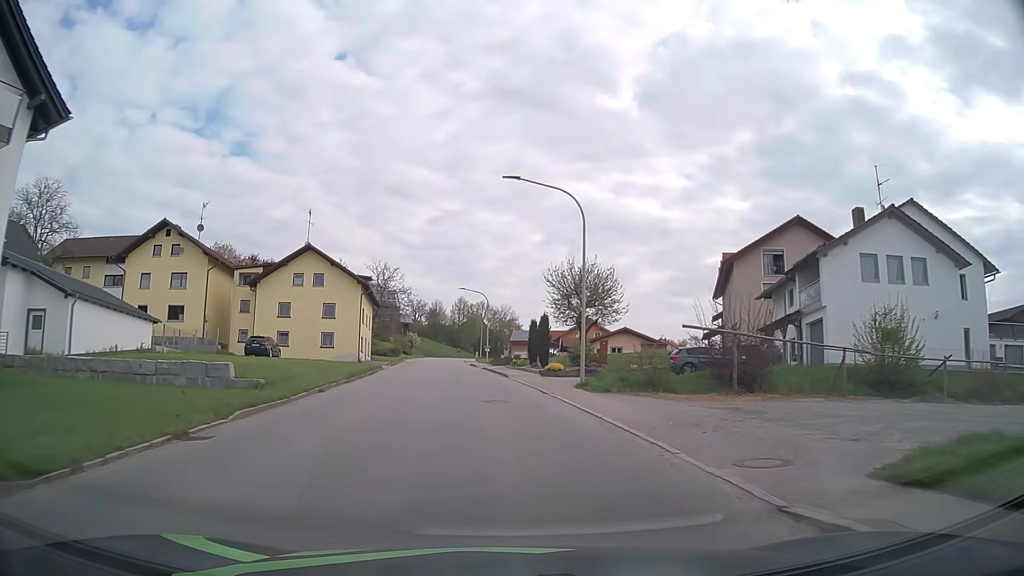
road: tertiary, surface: asphalt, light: Day
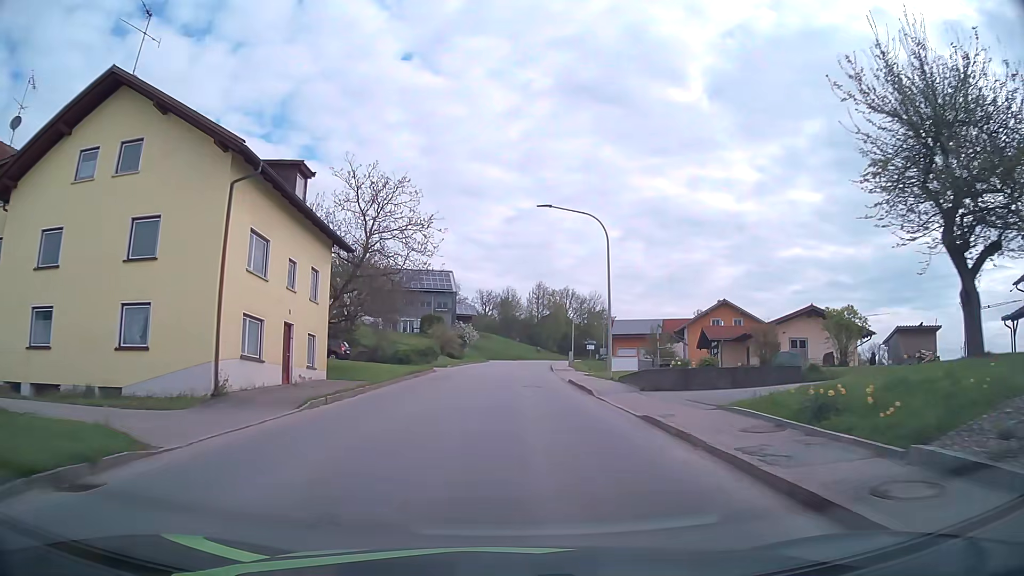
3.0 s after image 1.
(-2.7, +37.9) m; -7°
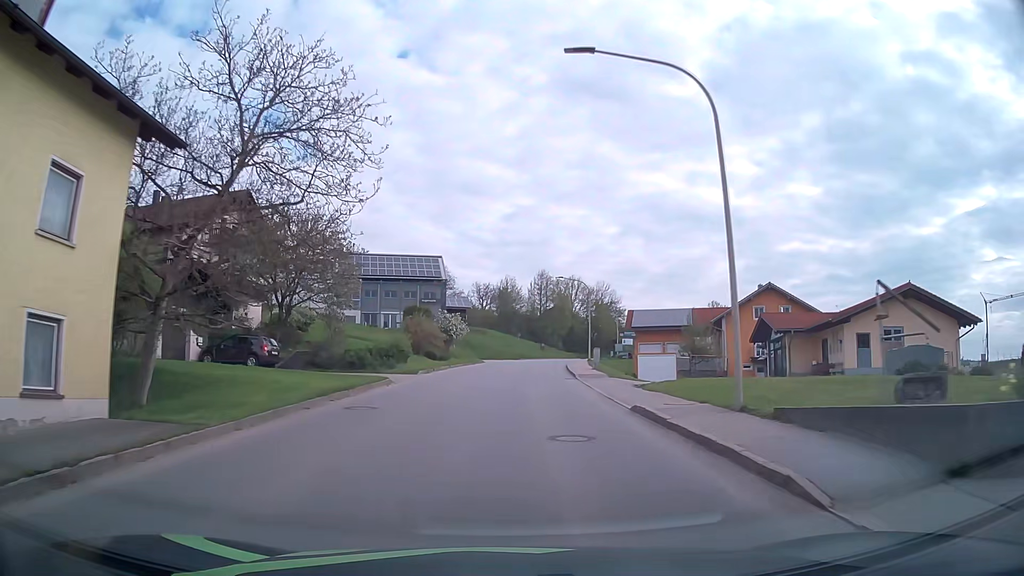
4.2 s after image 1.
(0.0, +15.3) m; 0°
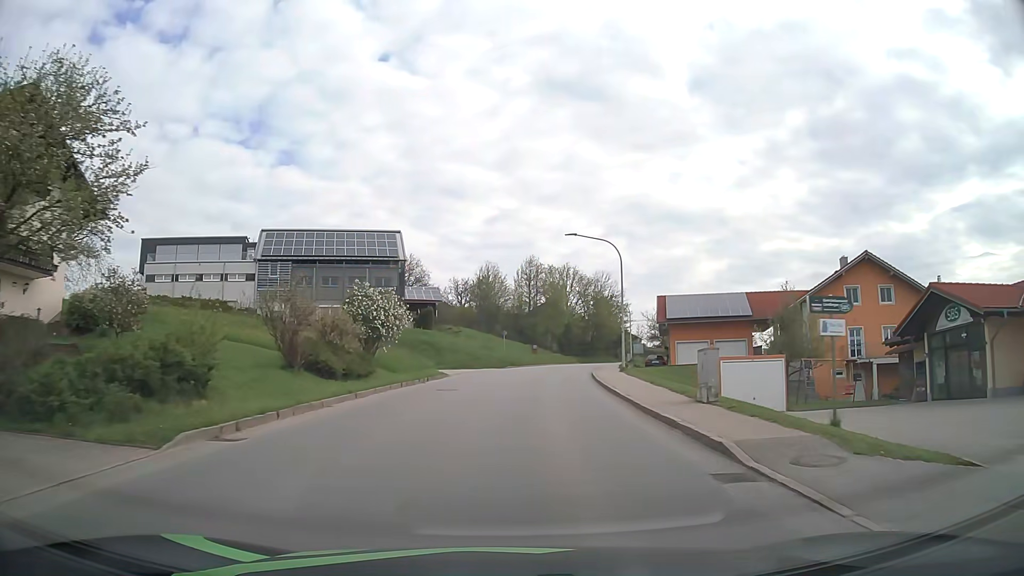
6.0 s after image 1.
(+0.1, +23.0) m; +1°
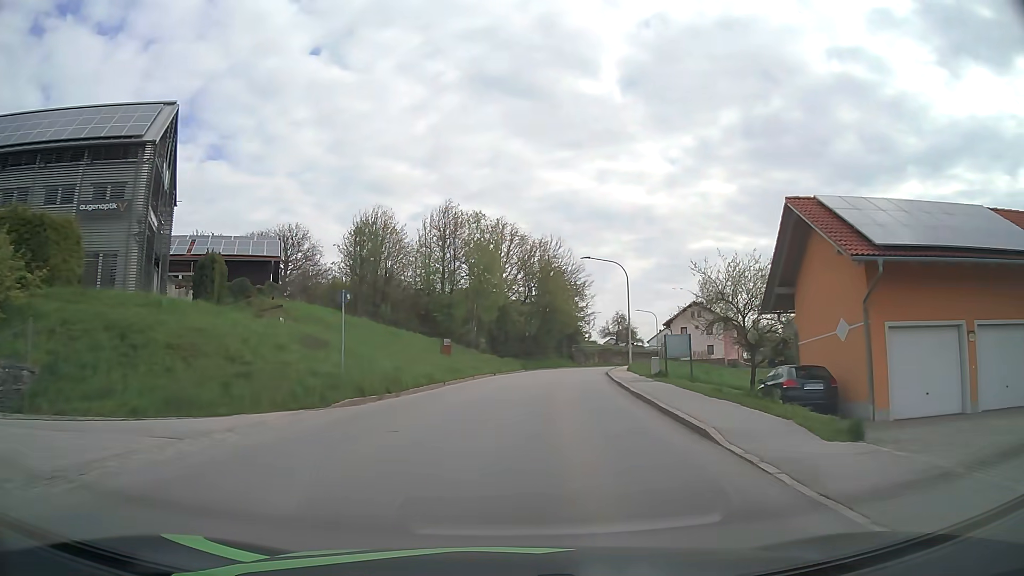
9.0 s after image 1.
(+2.0, +38.0) m; +6°
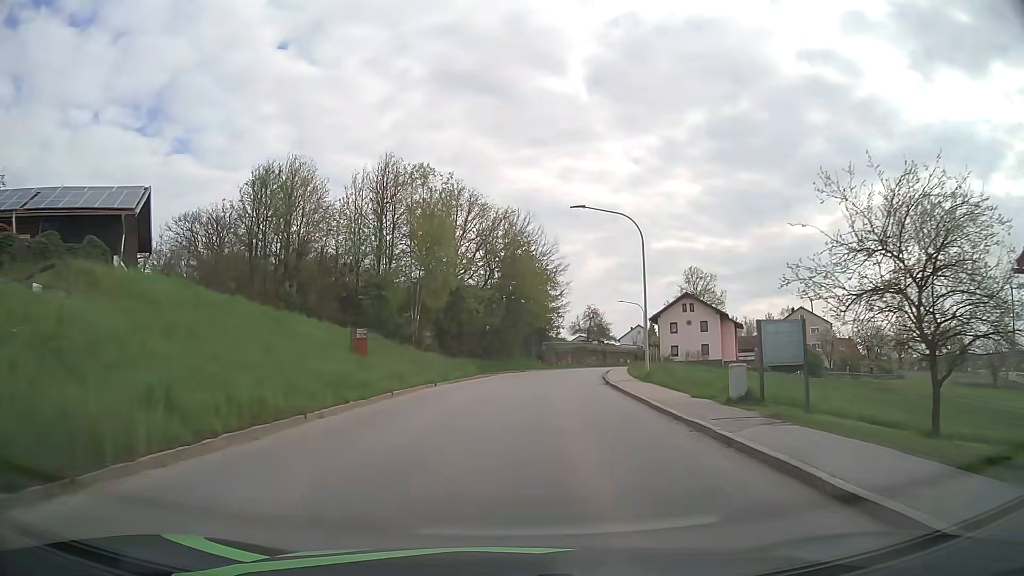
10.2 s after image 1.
(+0.4, +15.2) m; +3°
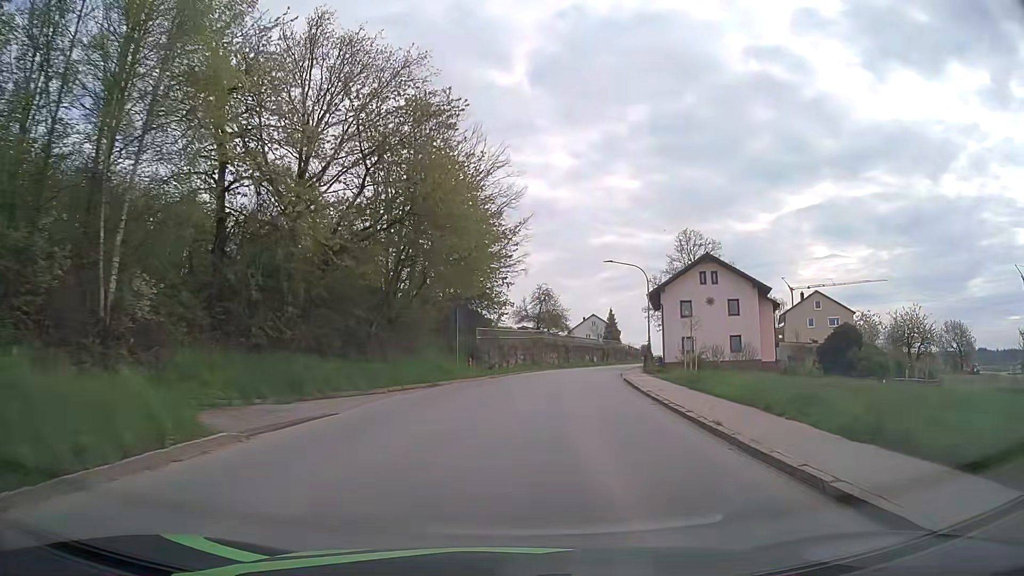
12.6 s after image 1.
(+1.6, +30.6) m; +6°
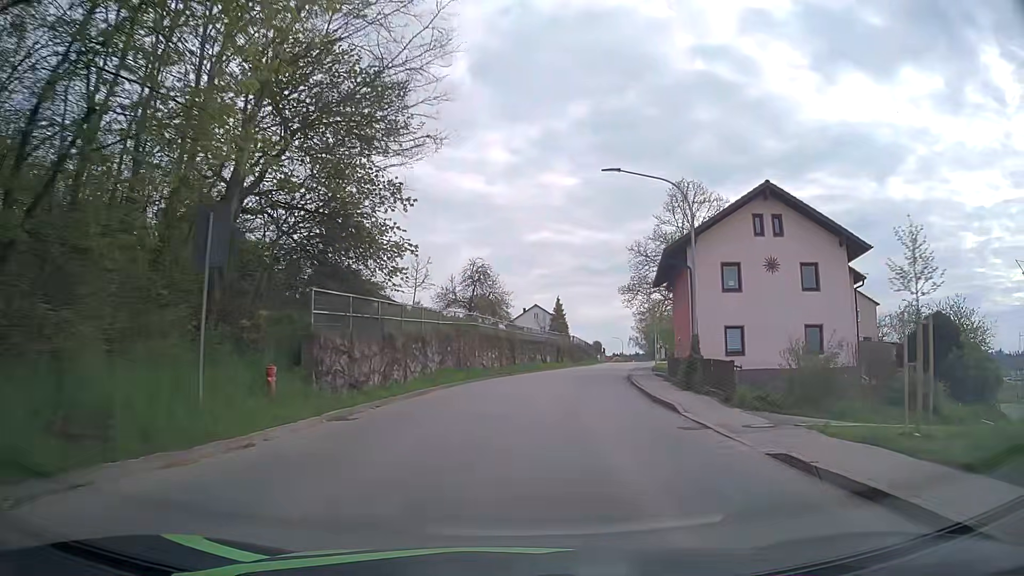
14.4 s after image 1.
(+1.1, +23.0) m; +5°
(0, +10) (+1, +20) (+3, +30) (+4, +40) (+7, +49) (+9, +59) (+11, +69) (+14, +79) (+16, +88) (+18, +98) m
